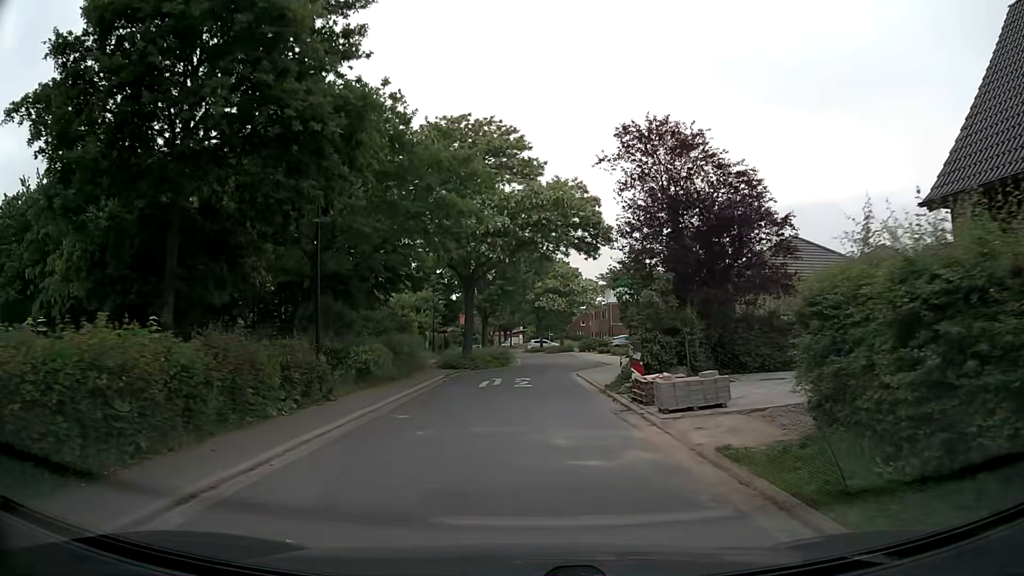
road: residential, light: Day
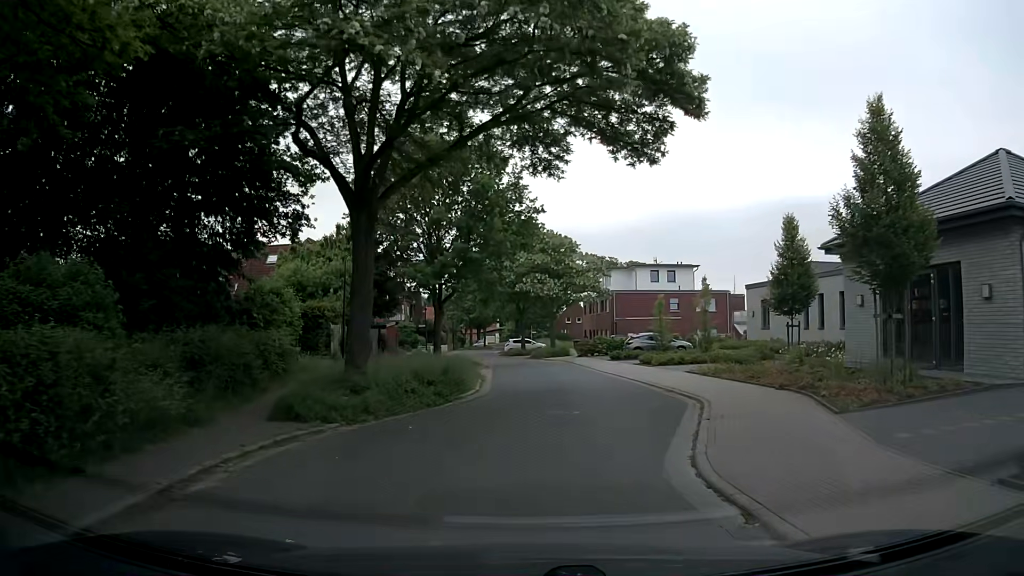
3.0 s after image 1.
(-0.6, +20.2) m; +1°
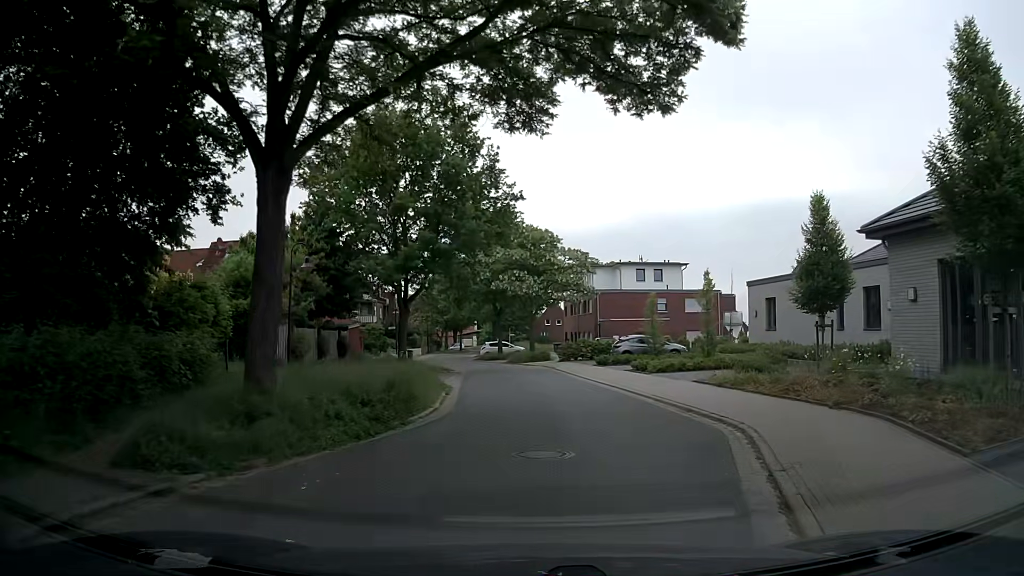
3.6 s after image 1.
(0.0, +4.2) m; +1°
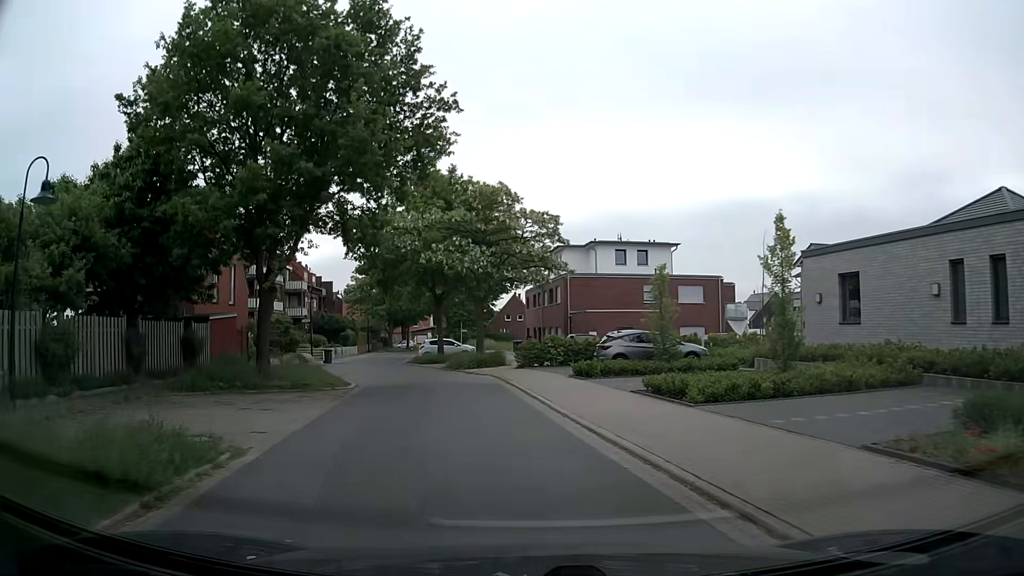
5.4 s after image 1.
(+0.7, +12.9) m; +2°
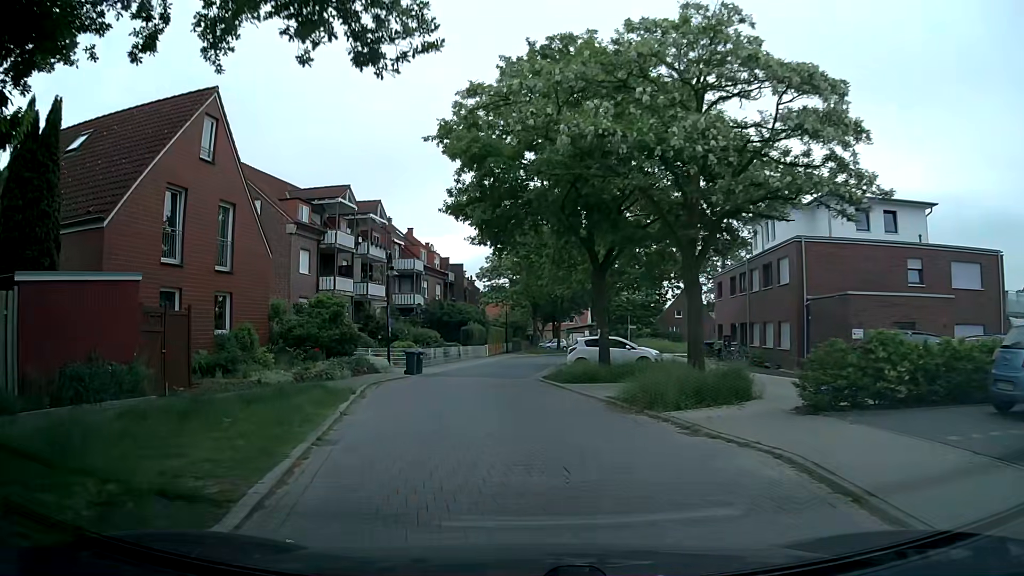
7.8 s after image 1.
(-1.8, +17.9) m; -13°
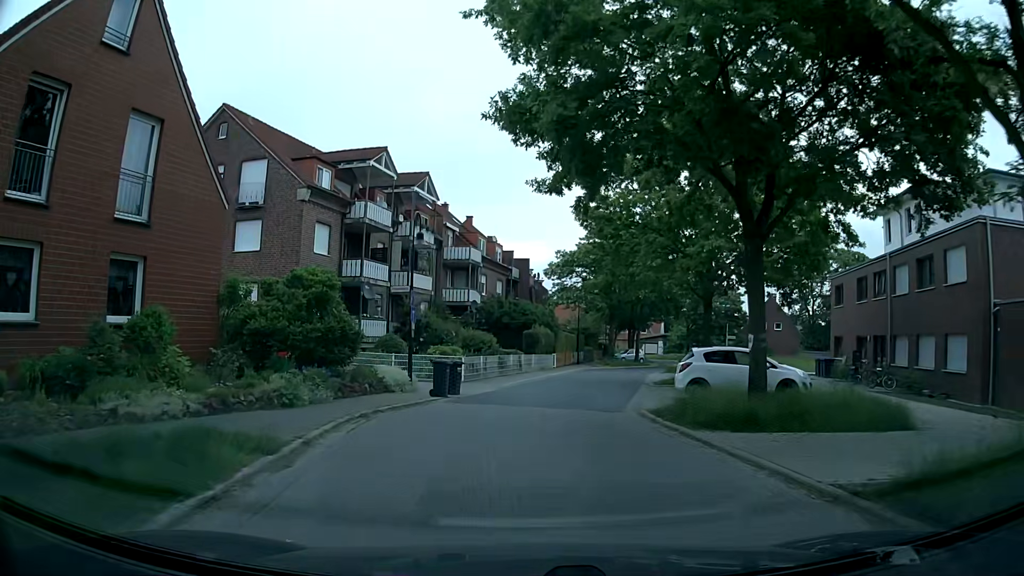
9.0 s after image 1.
(-0.3, +9.3) m; -4°
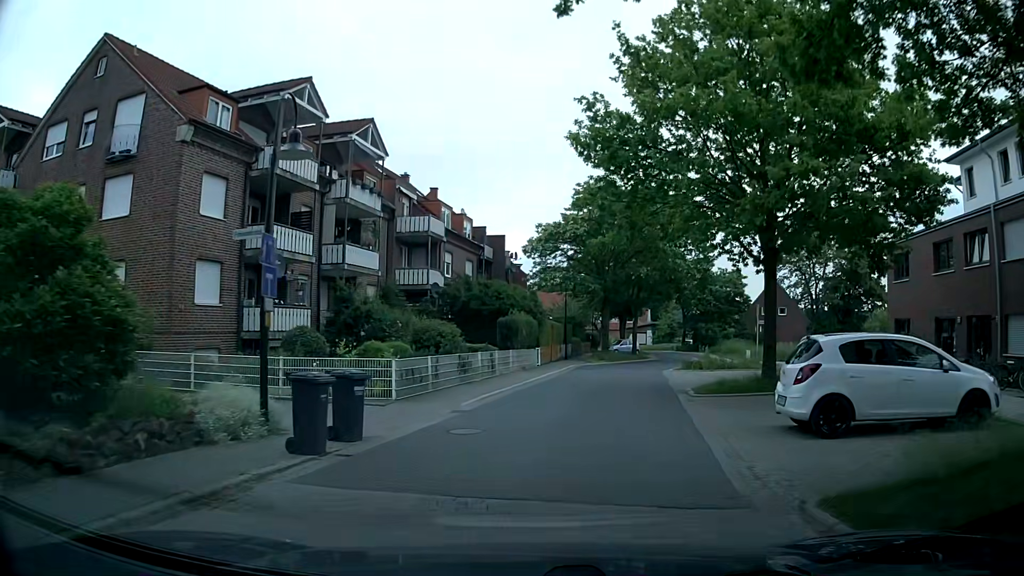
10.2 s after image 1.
(0.0, +9.5) m; +3°
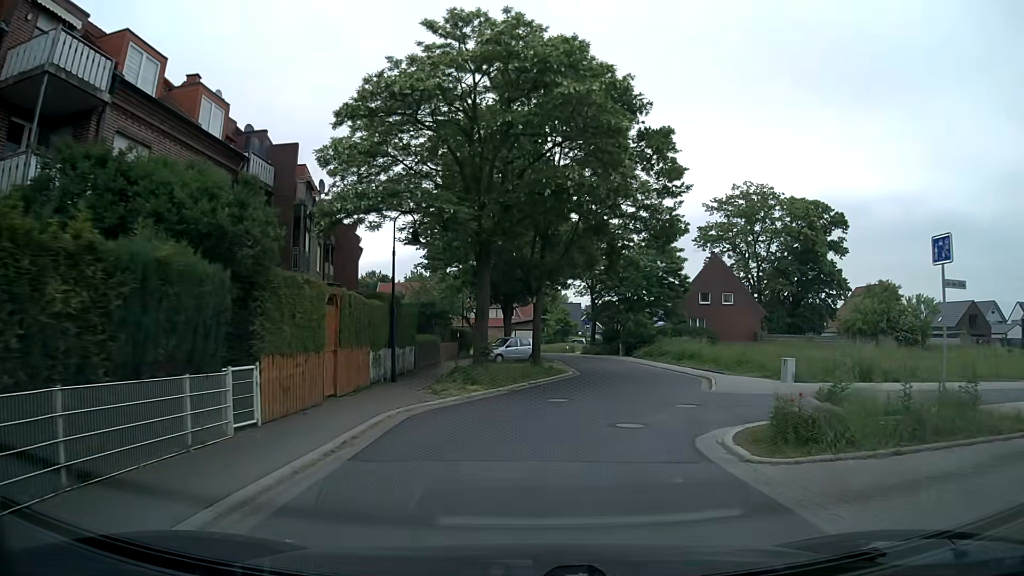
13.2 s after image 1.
(+1.8, +23.9) m; +9°
(+1, +10) (+3, +20) (+5, +30) (+5, +40) (+3, +49) (-2, +58) (-10, +64) (-19, +69) (-27, +74) (-36, +80) m
